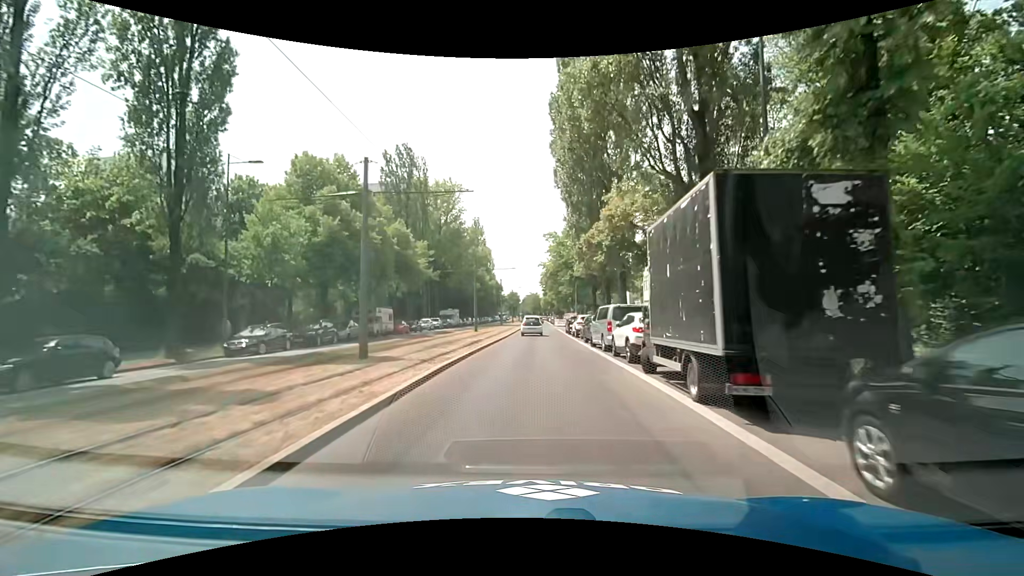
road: secondary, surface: asphalt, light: Day
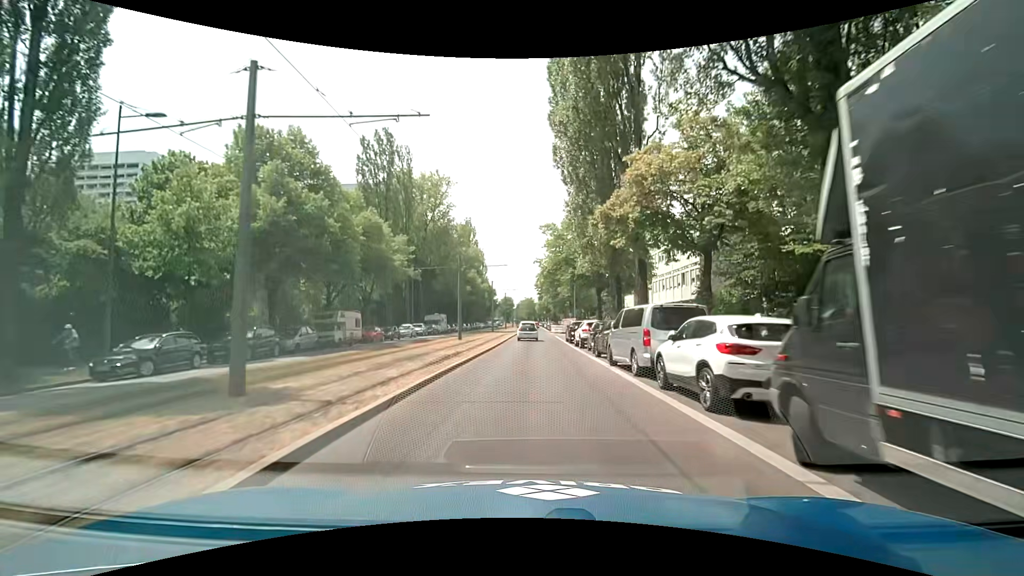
(-0.1, +7.1) m; 0°
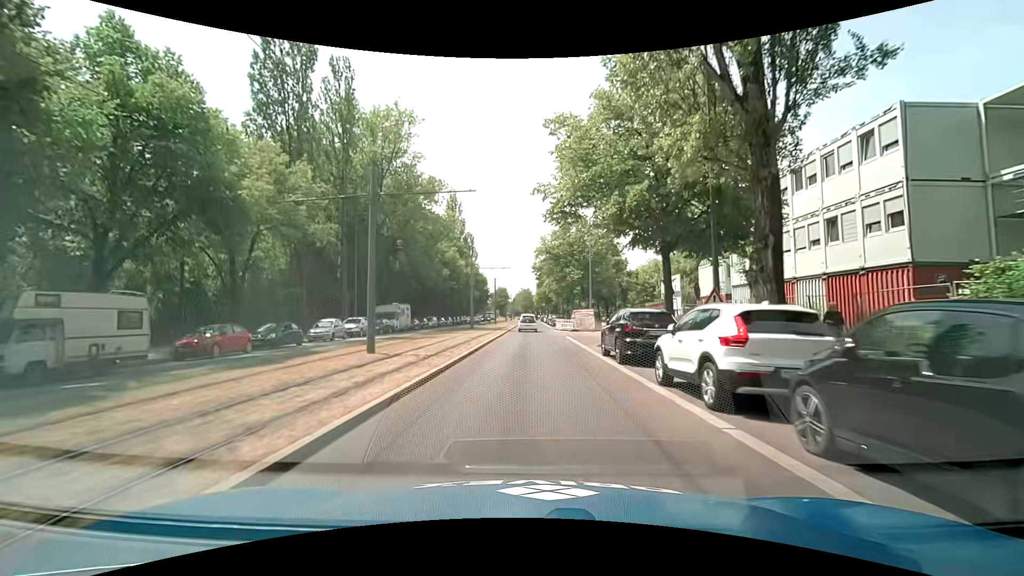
(-0.2, +21.2) m; -1°
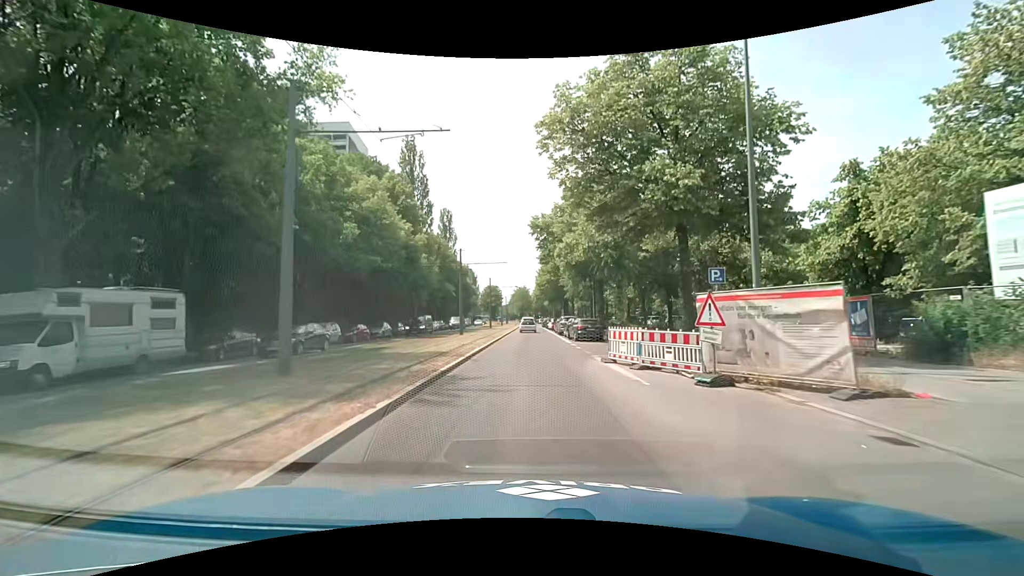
(+0.5, +35.6) m; +1°
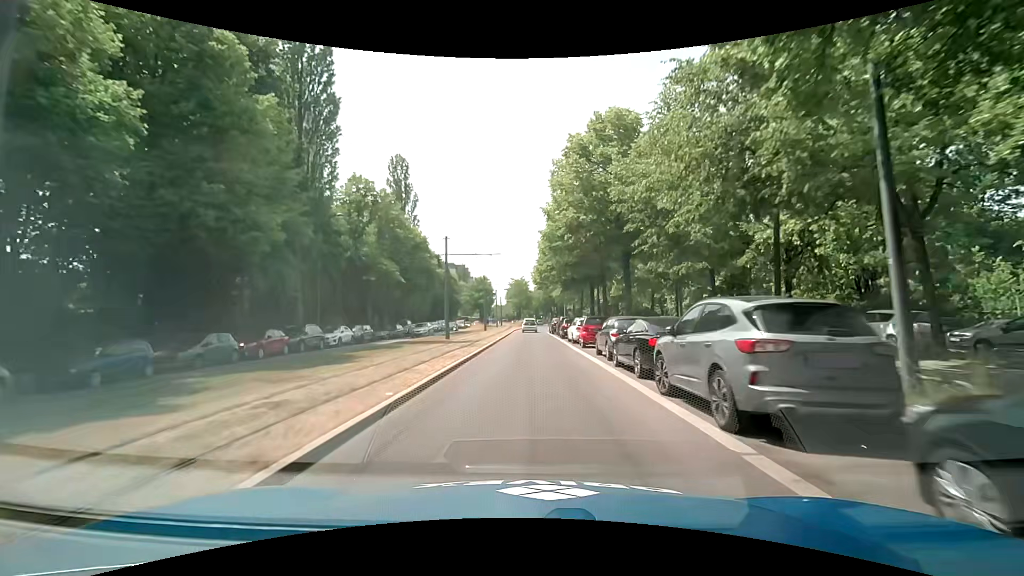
(0.0, +35.7) m; 0°
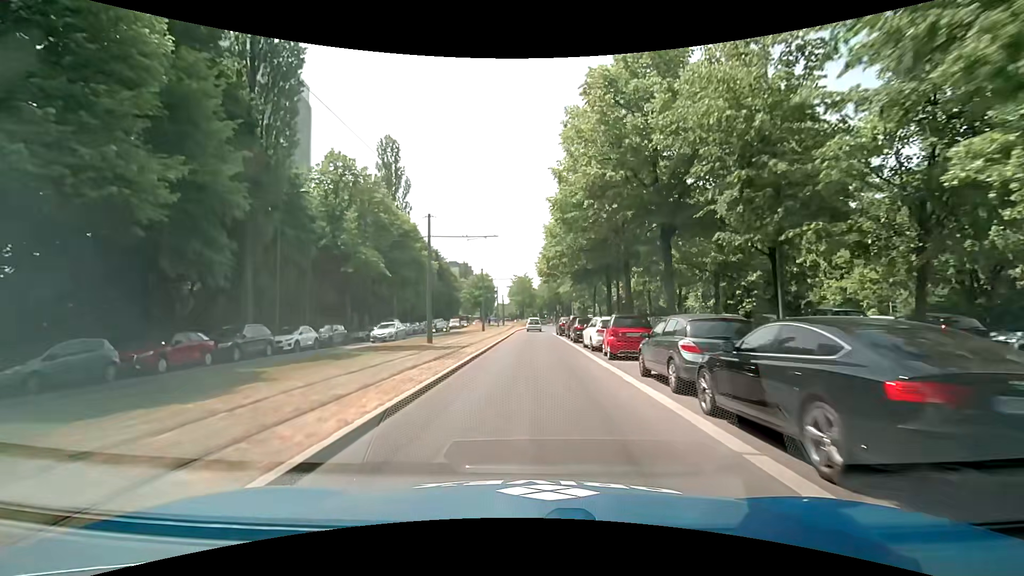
(0.0, +7.1) m; 0°
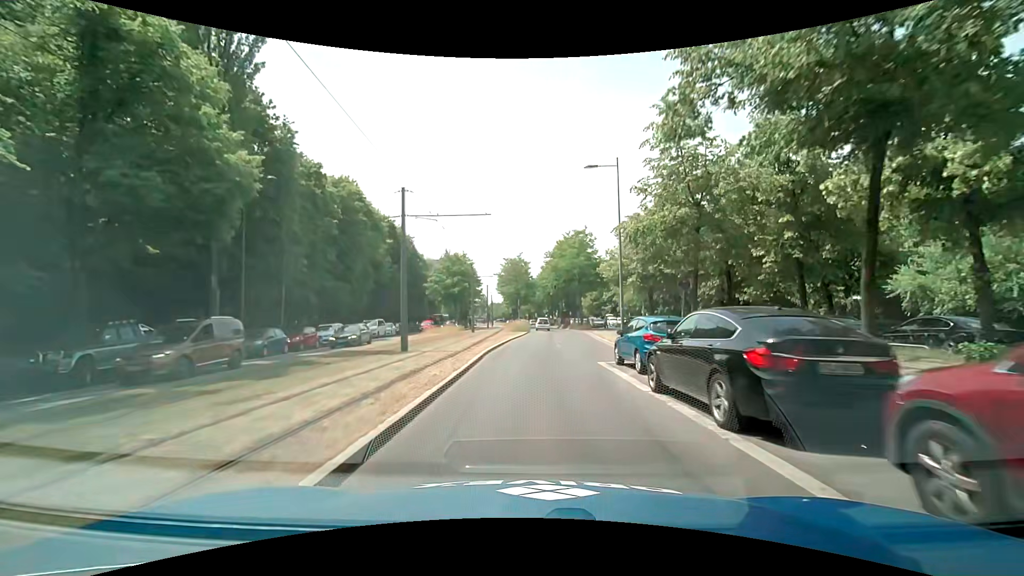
(-0.3, +34.7) m; +1°
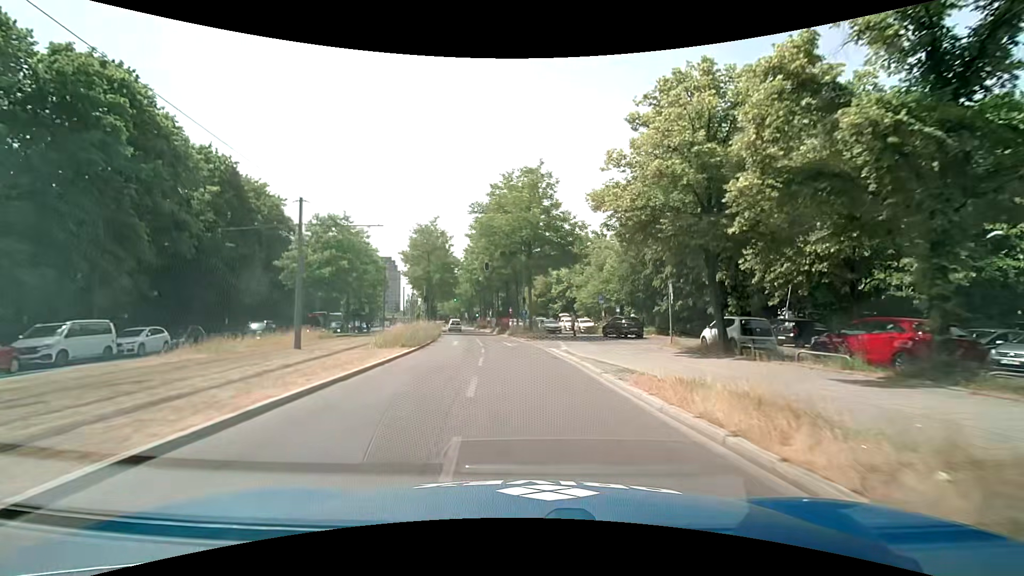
(+1.1, +27.5) m; +6°
